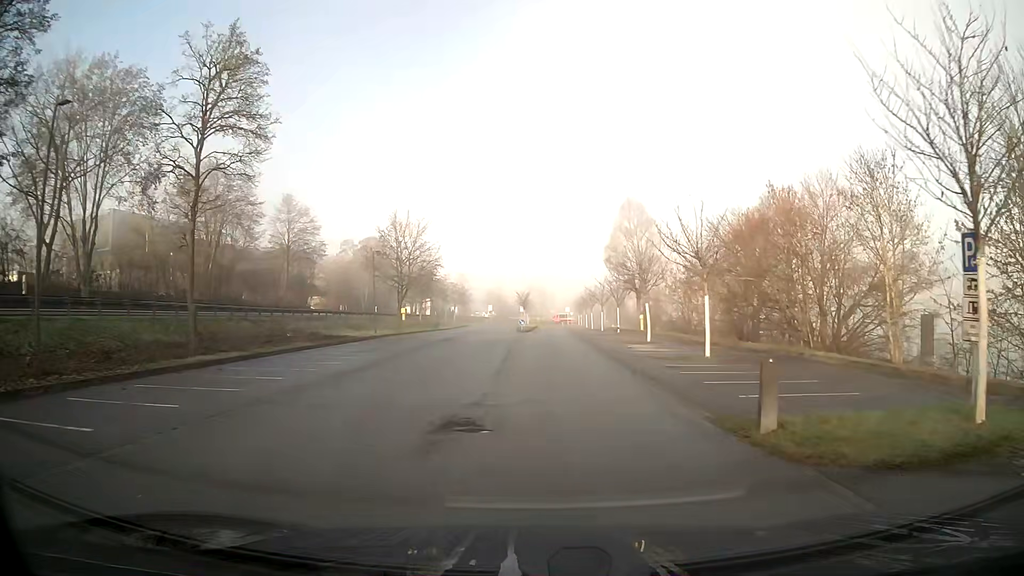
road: residential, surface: asphalt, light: Day
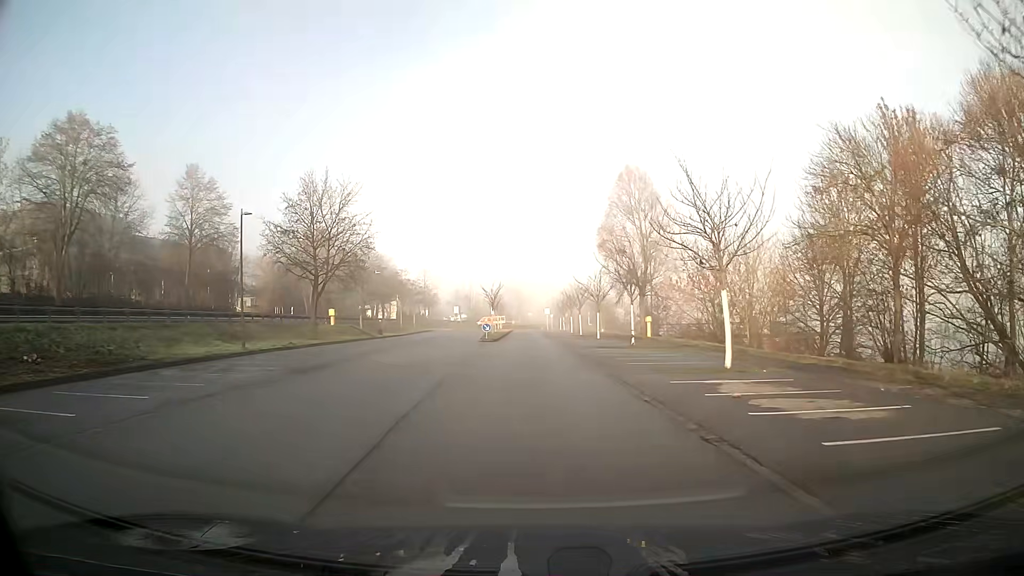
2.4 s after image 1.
(+0.3, +18.9) m; +2°
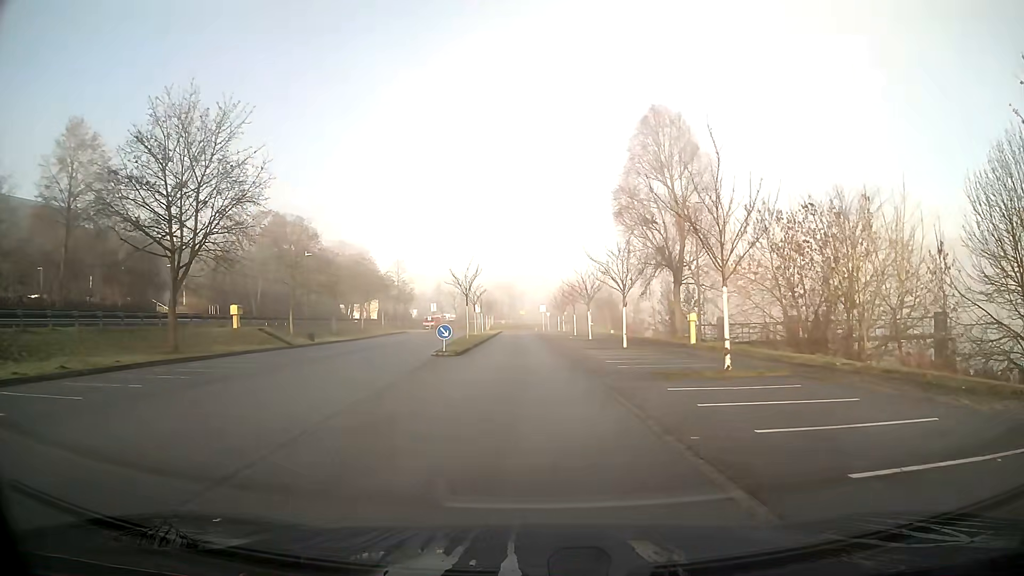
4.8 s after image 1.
(+0.1, +18.1) m; 0°
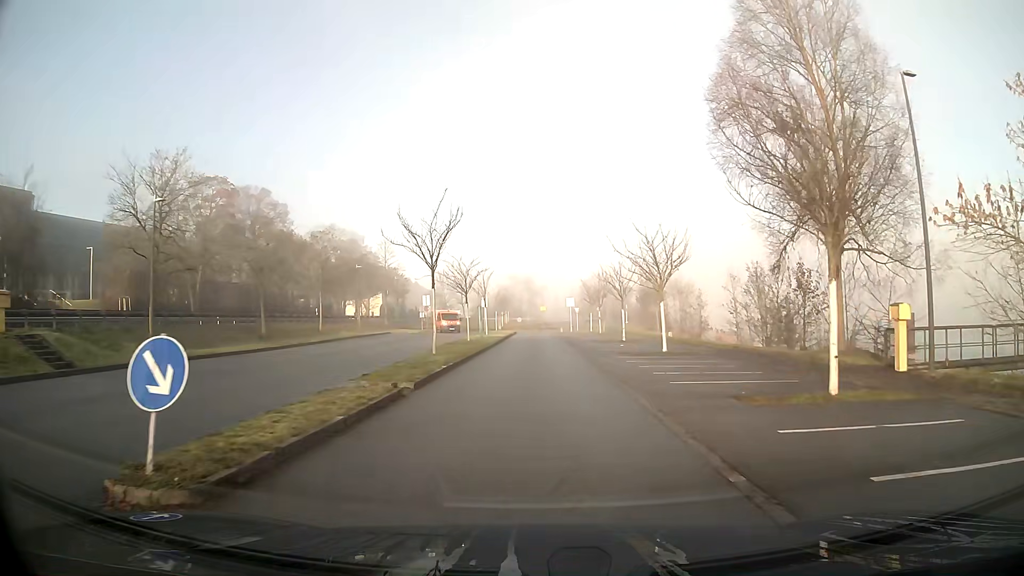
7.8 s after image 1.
(-0.4, +21.8) m; -2°
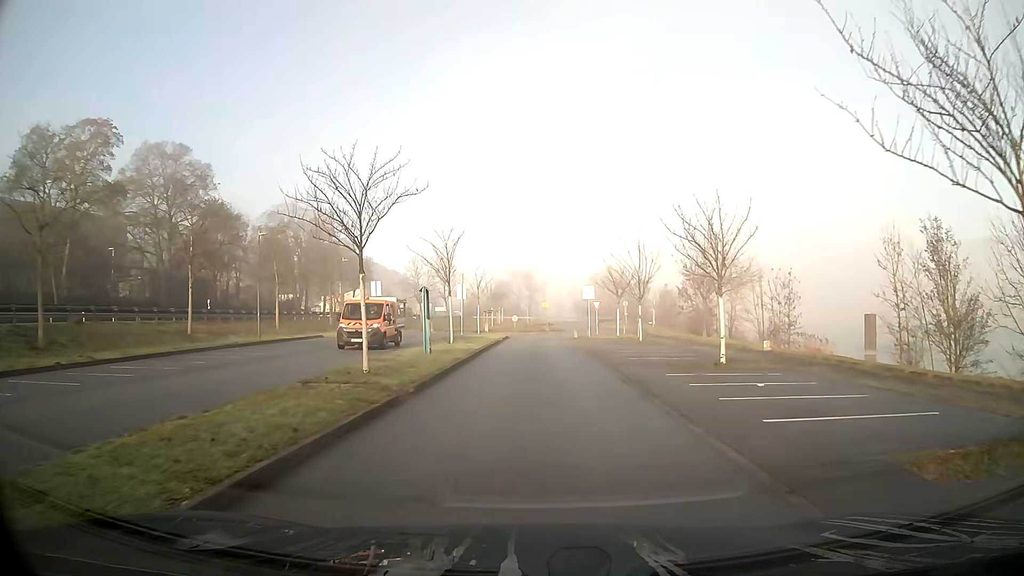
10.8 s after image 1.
(0.0, +22.1) m; 0°
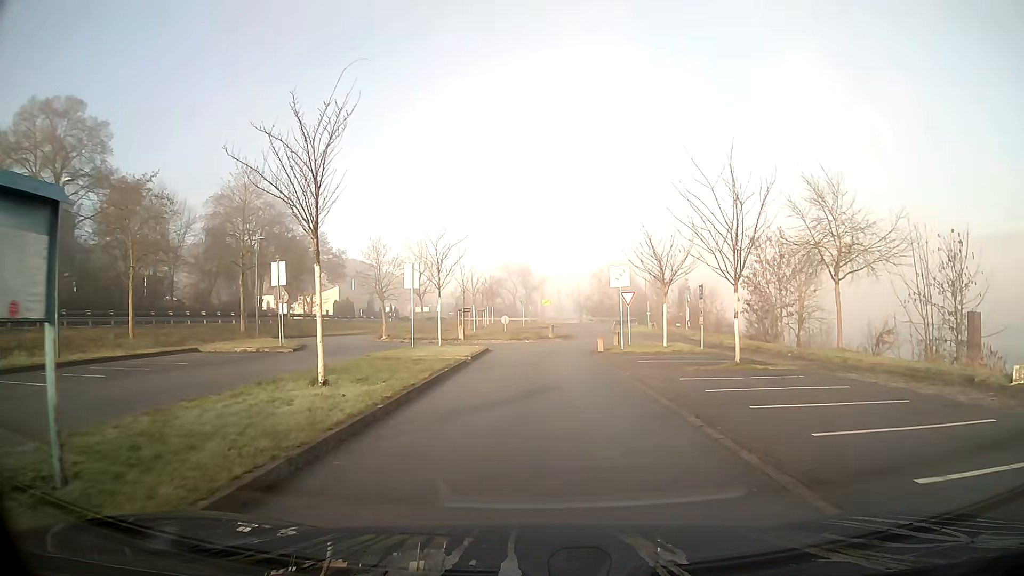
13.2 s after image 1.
(0.0, +17.9) m; 0°
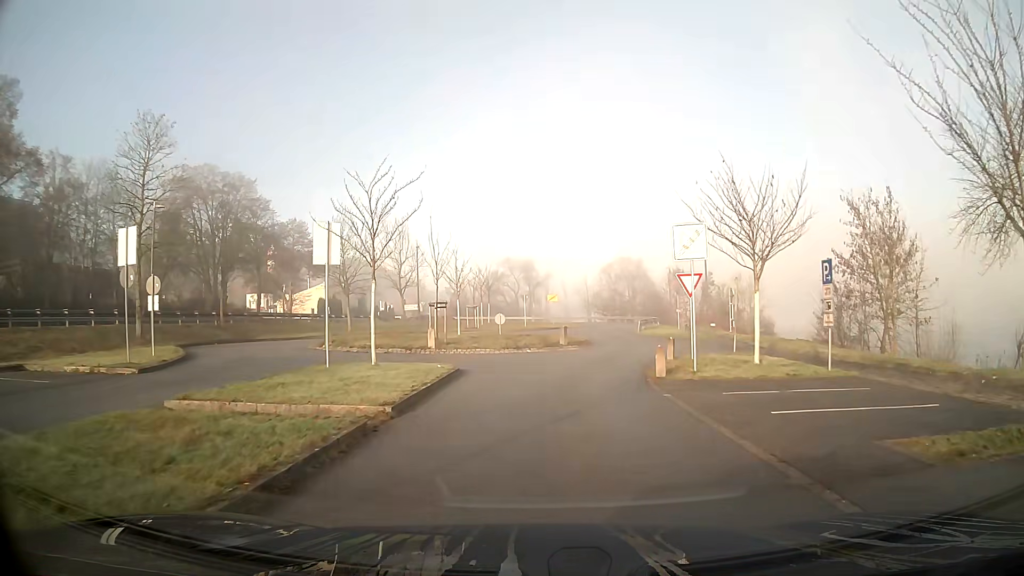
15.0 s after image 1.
(0.0, +12.1) m; 0°
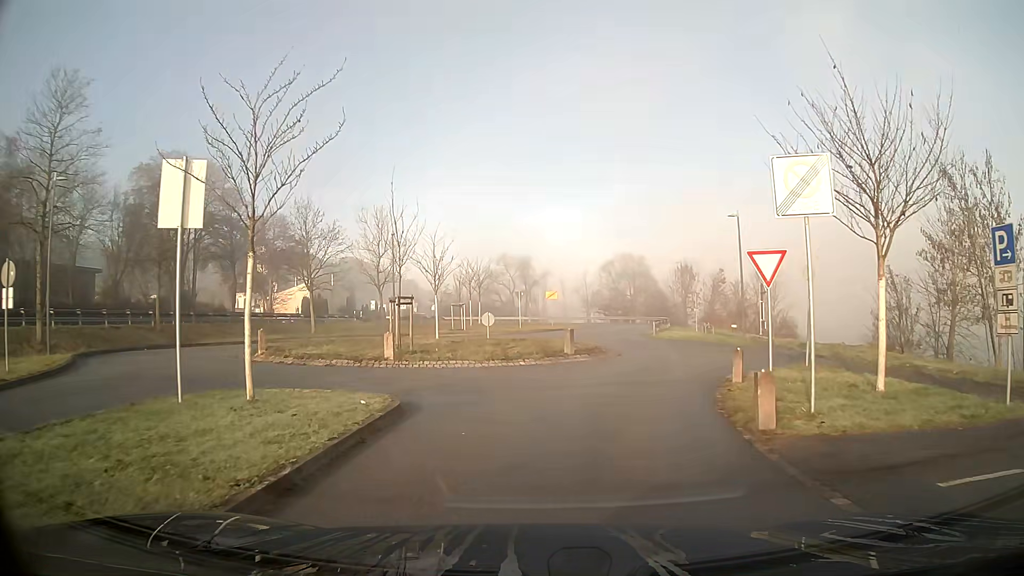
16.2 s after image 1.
(0.0, +7.0) m; 0°
